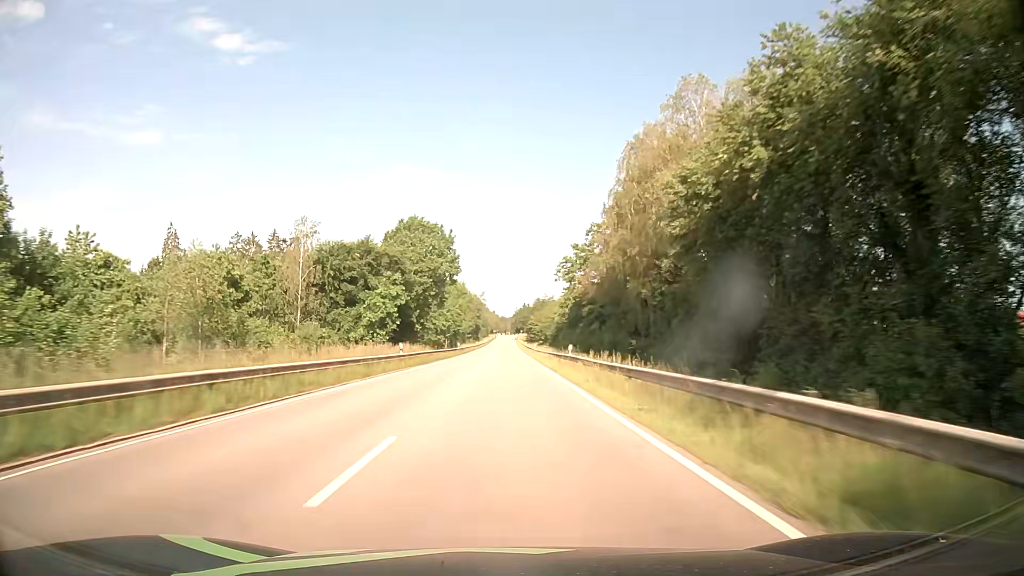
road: secondary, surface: asphalt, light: Day
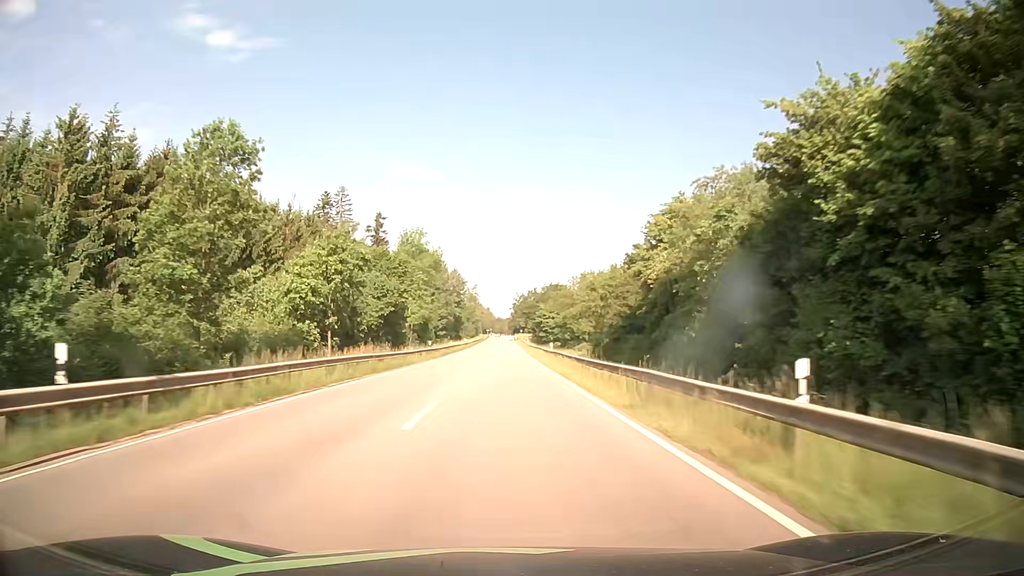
(0.0, +79.1) m; 0°
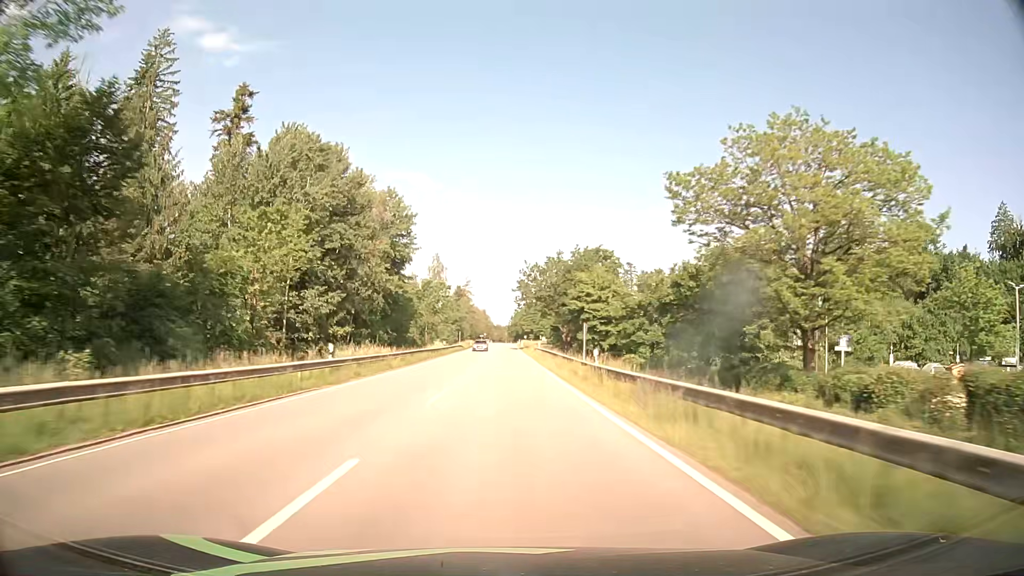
(+0.3, +78.9) m; 0°
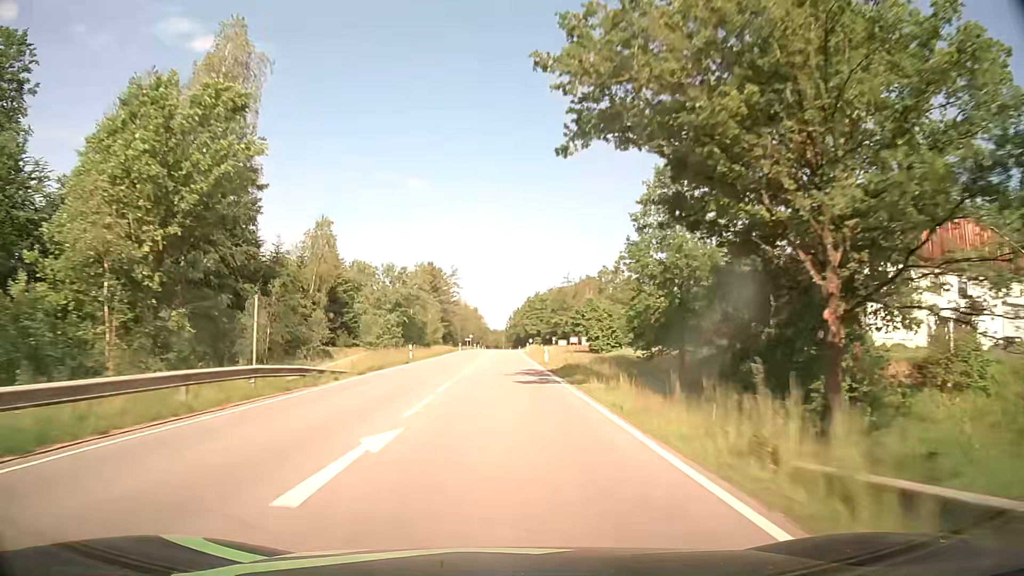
(+0.3, +75.5) m; 0°
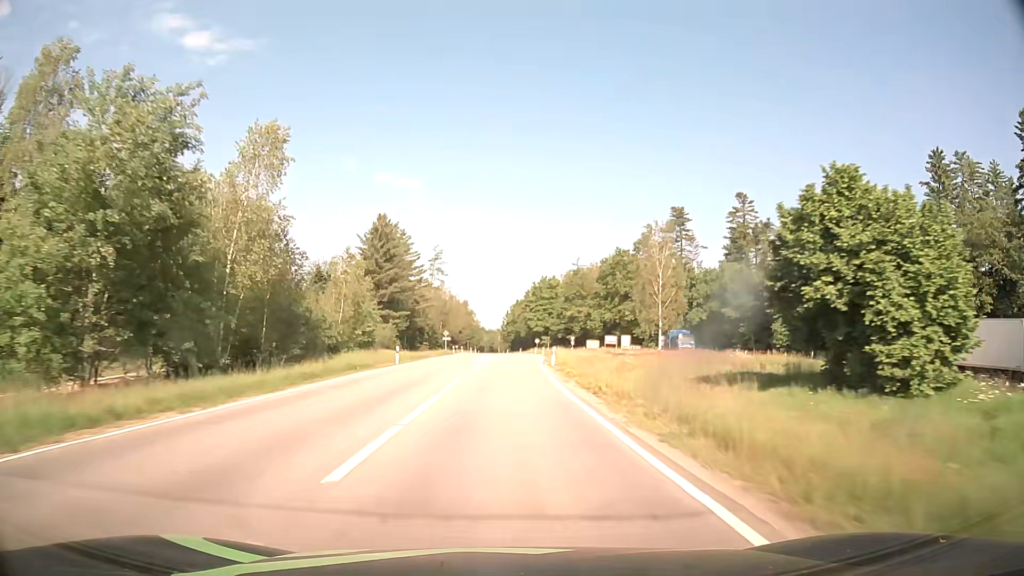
(0.0, +53.3) m; 0°
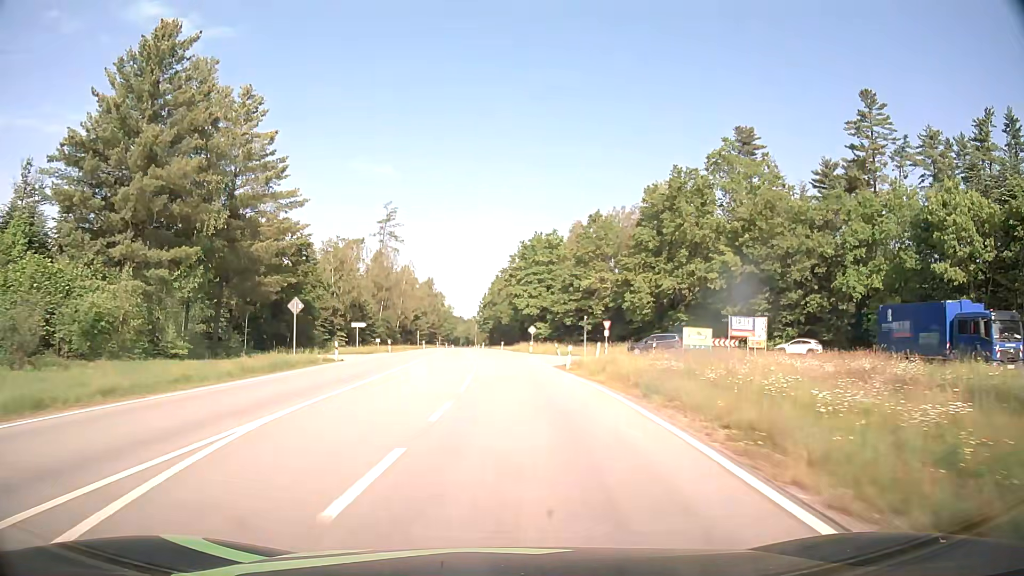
(+1.2, +56.0) m; +2°
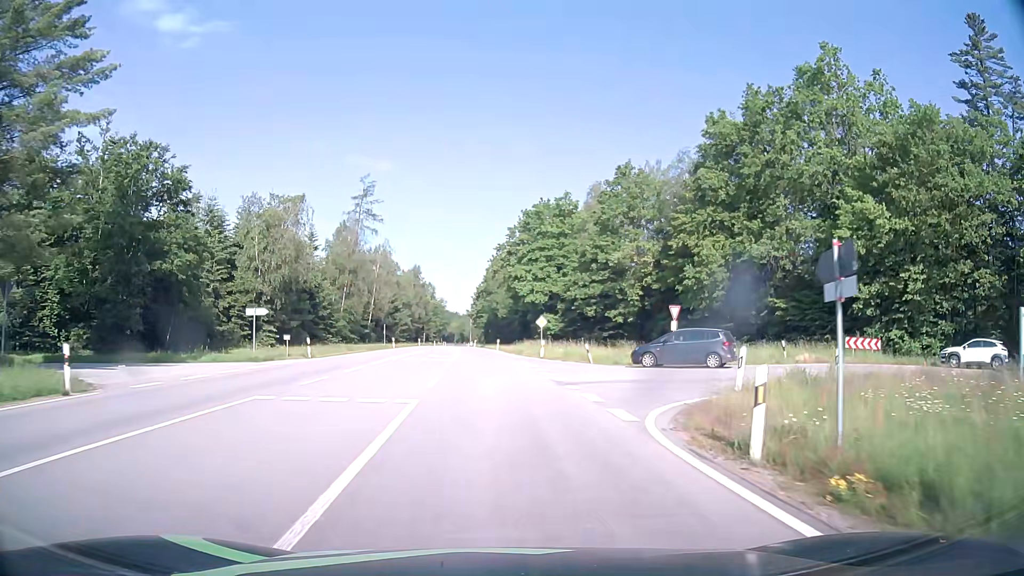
(0.0, +23.6) m; 0°
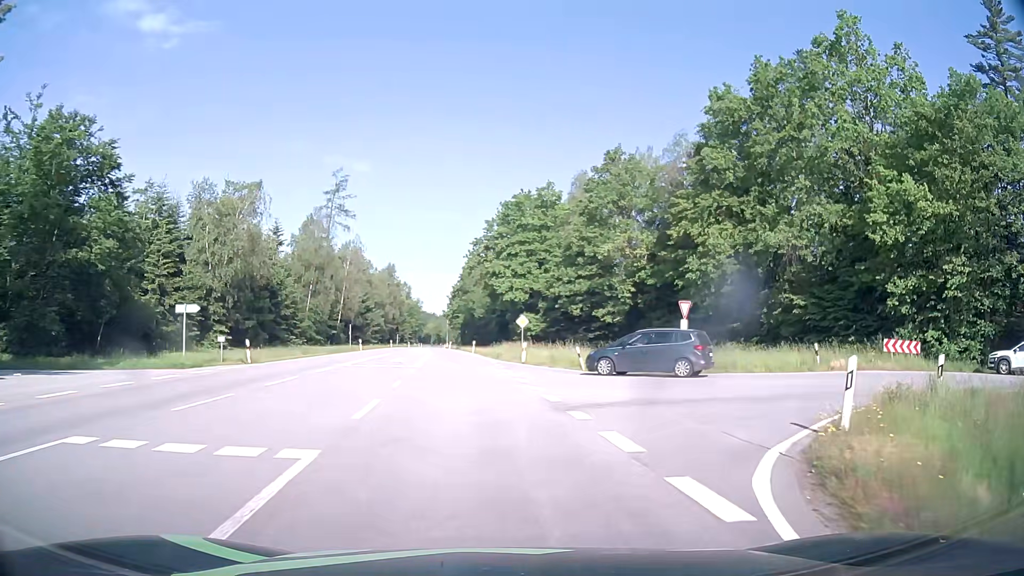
(0.0, +5.7) m; 0°
(+2, +10) (+9, +16) (+18, +16) (+26, +9) (+30, 0) (+34, -9) (+38, -18) (+42, -28) (+46, -37) (+50, -46) m
